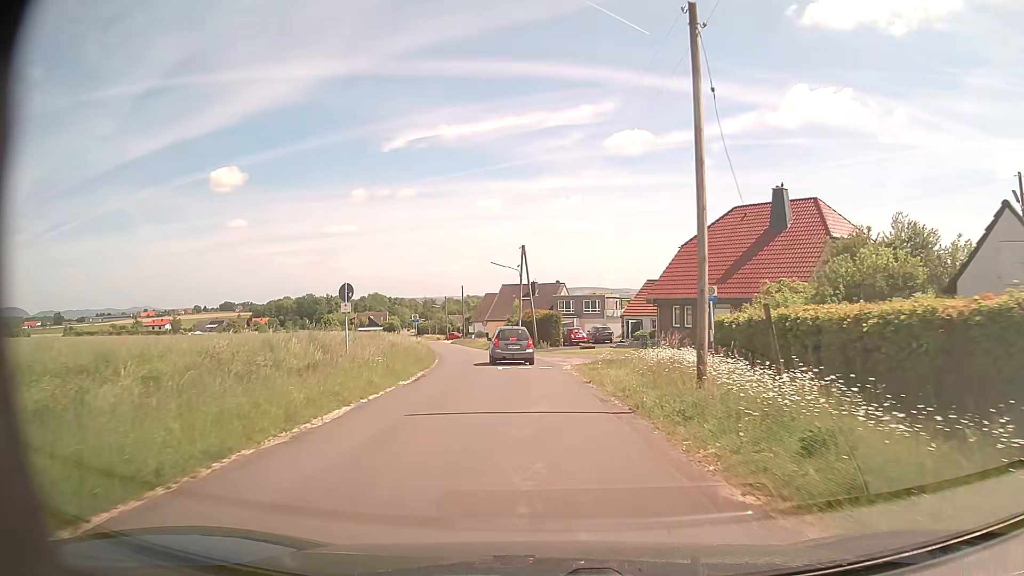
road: unclassified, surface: asphalt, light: Day
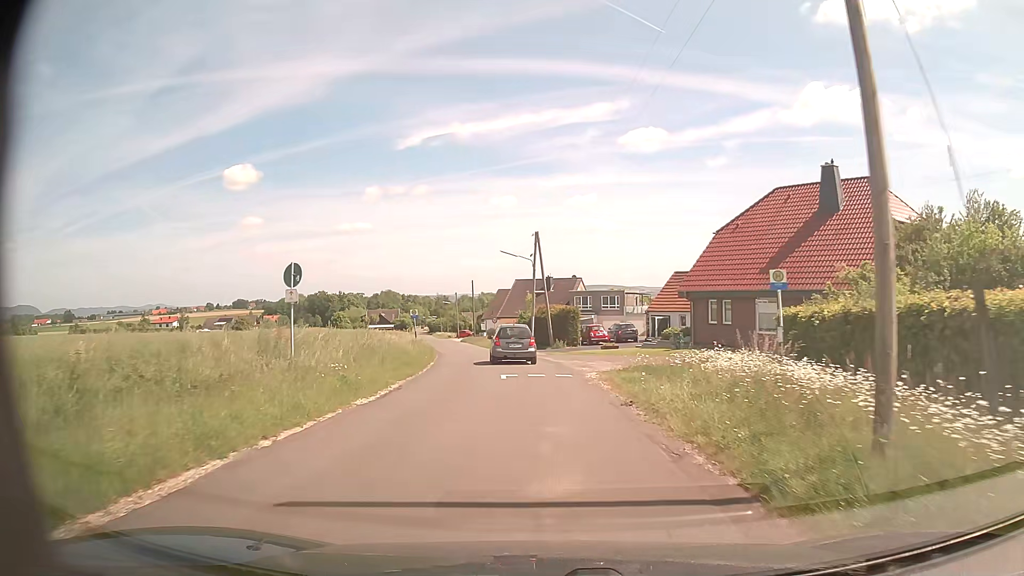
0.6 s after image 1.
(0.0, +6.1) m; -1°
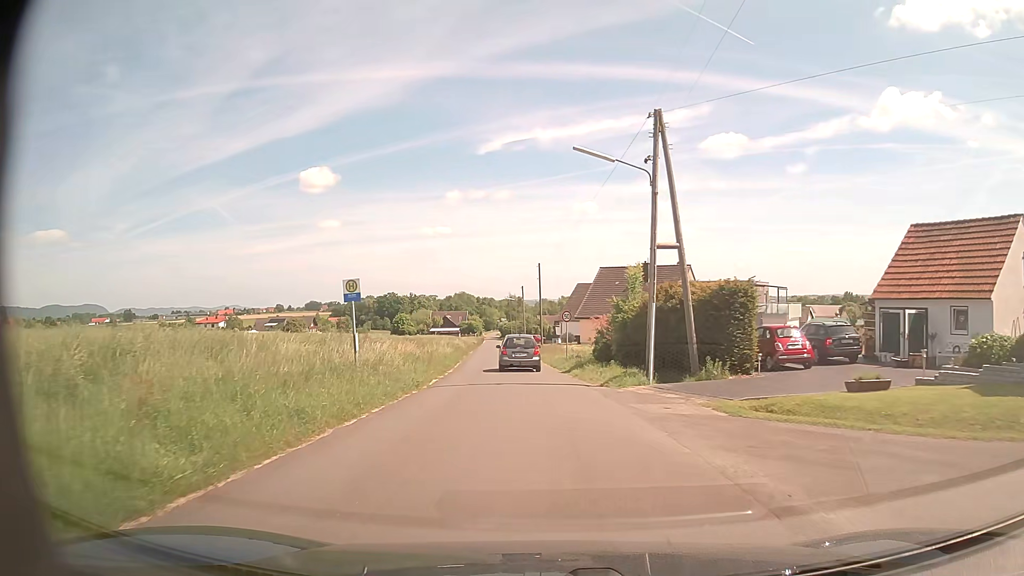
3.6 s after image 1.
(-1.5, +28.1) m; -7°
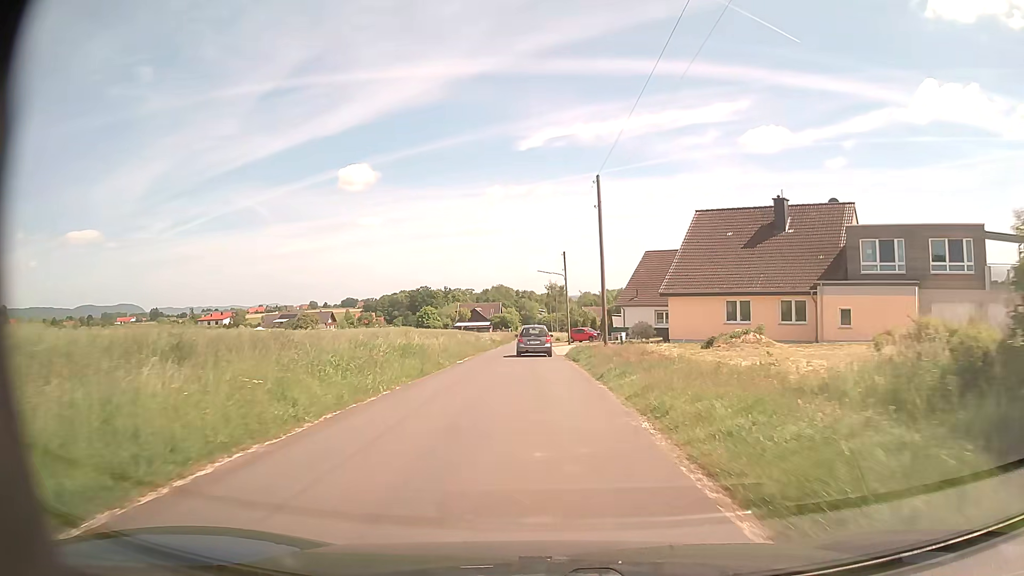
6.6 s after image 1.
(-1.2, +34.3) m; -3°
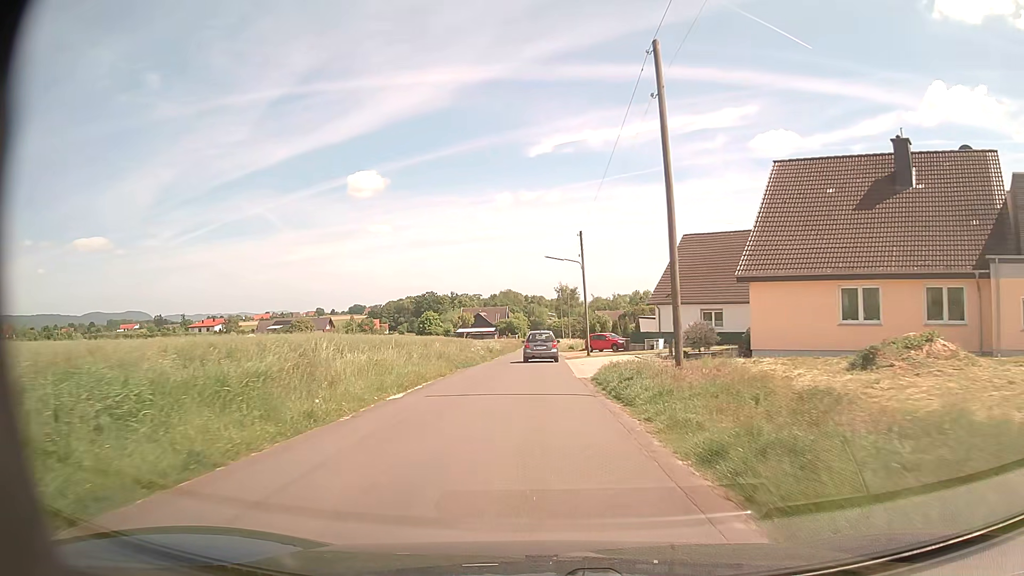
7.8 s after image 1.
(-0.1, +15.6) m; -1°
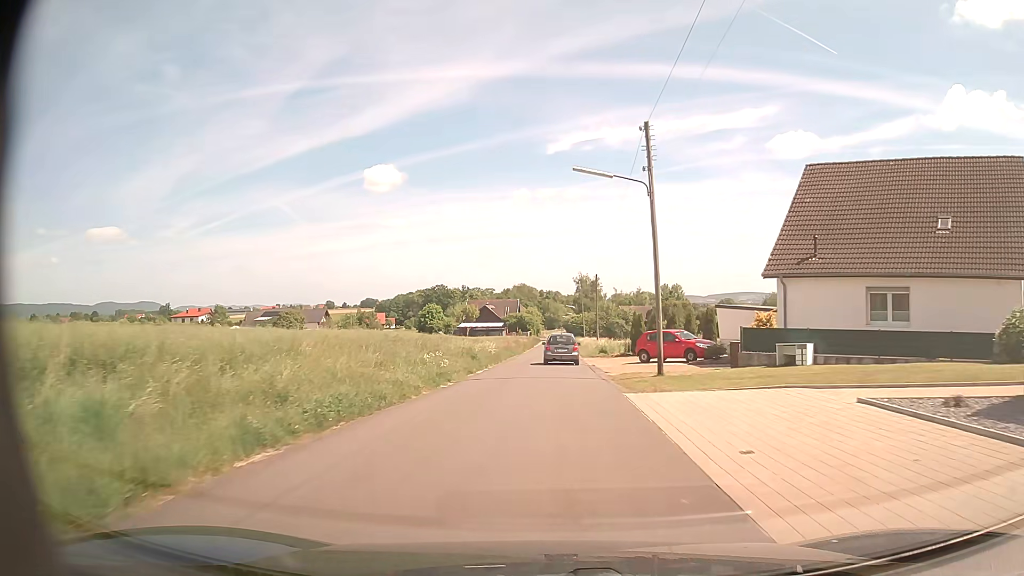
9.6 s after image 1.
(-0.3, +23.8) m; -1°
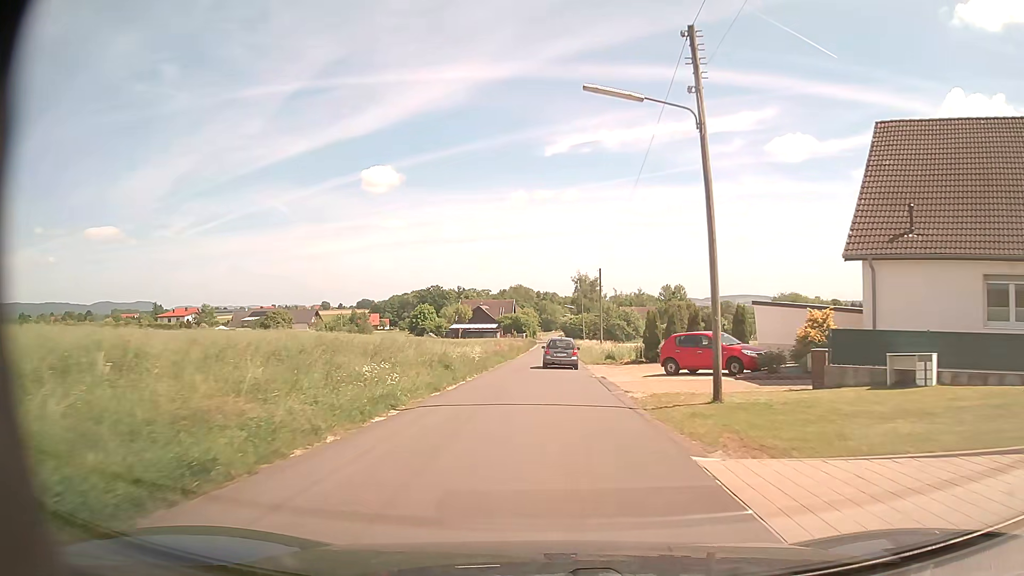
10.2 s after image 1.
(0.0, +7.9) m; 0°
